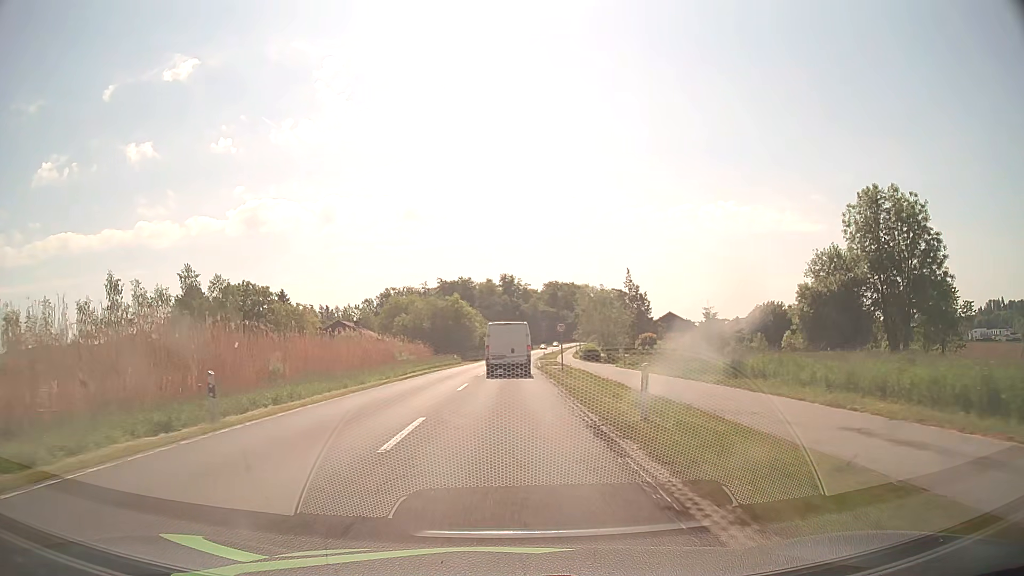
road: secondary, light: Day
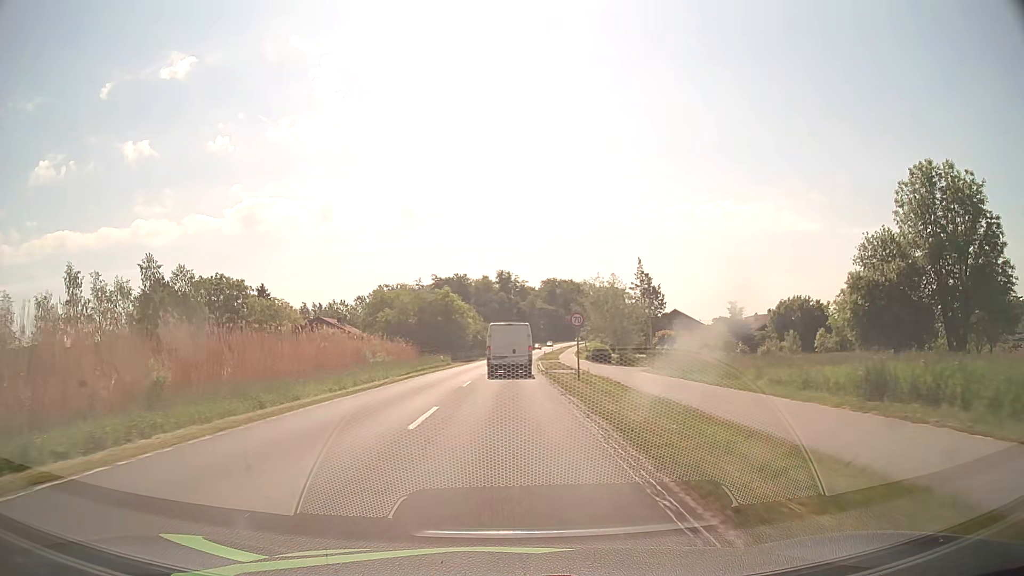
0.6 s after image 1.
(0.0, +9.7) m; 0°
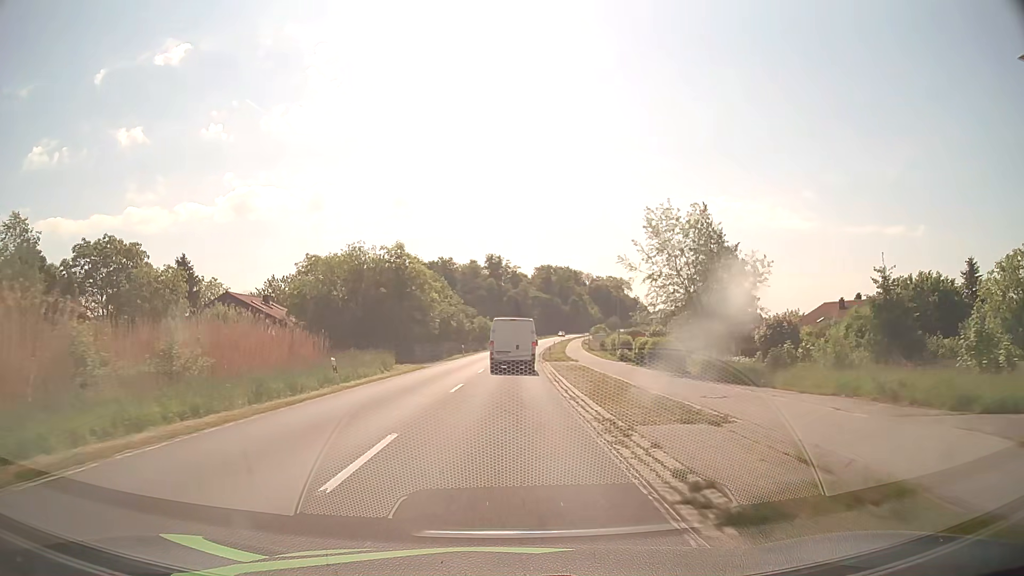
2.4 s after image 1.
(+0.2, +29.5) m; +1°
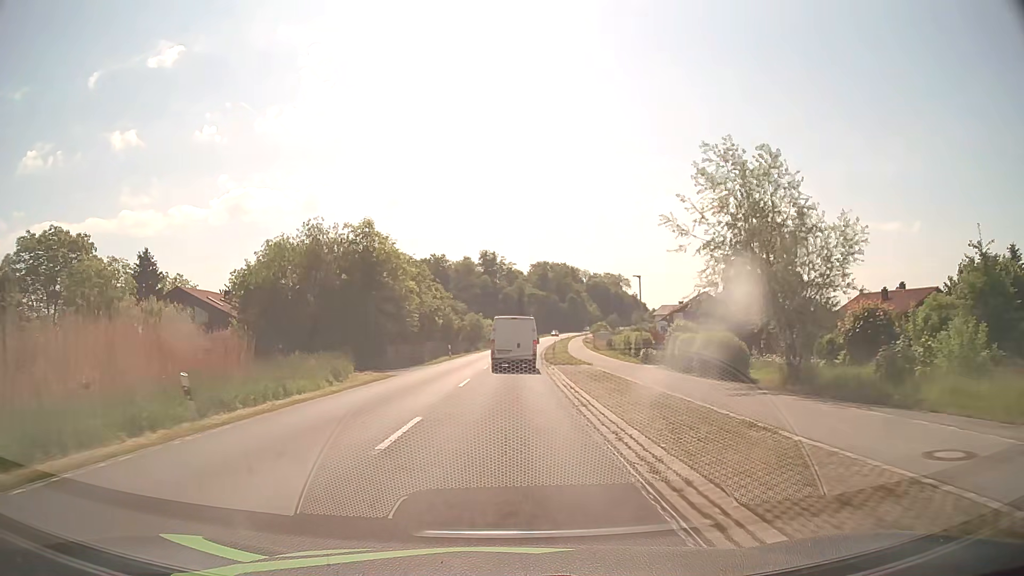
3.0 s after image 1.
(0.0, +9.9) m; +1°
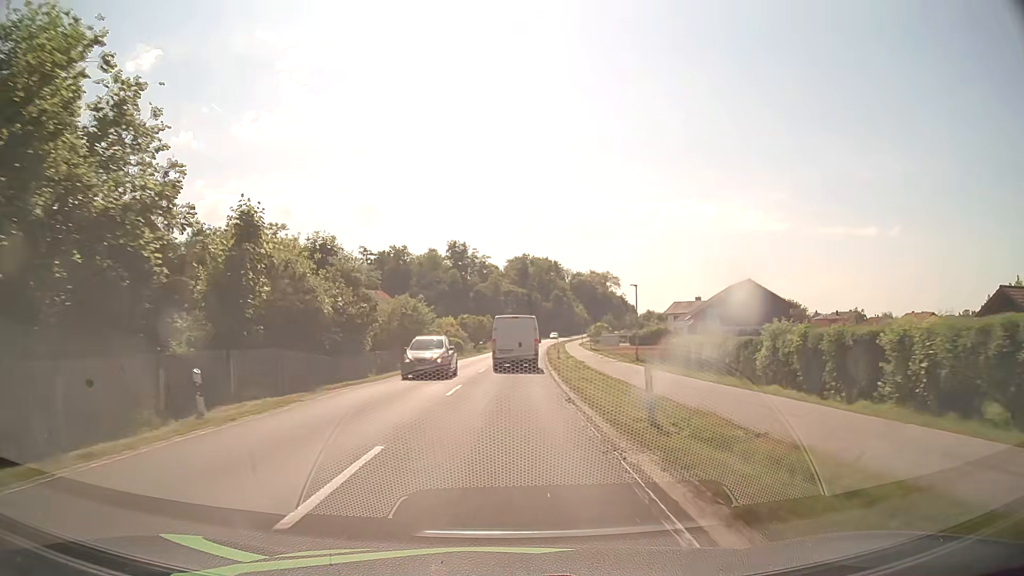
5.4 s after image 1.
(+0.6, +39.8) m; +2°
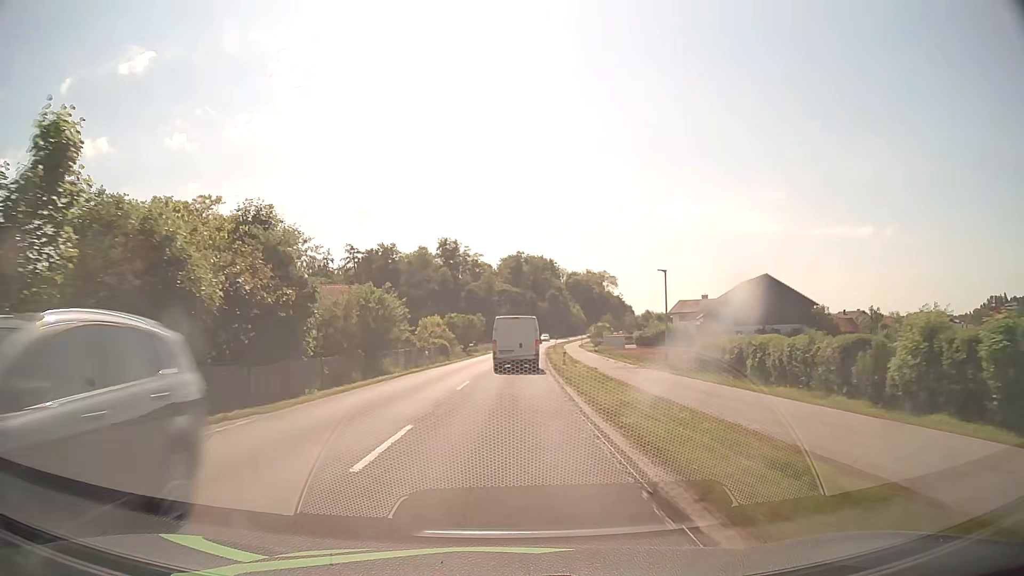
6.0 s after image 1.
(+0.1, +9.8) m; +1°
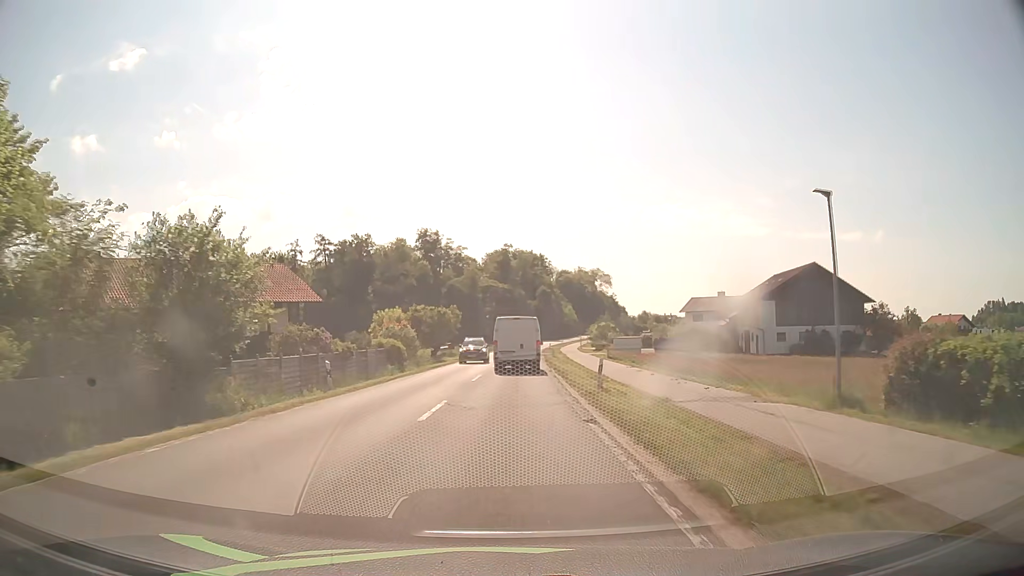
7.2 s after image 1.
(+0.2, +19.5) m; +1°
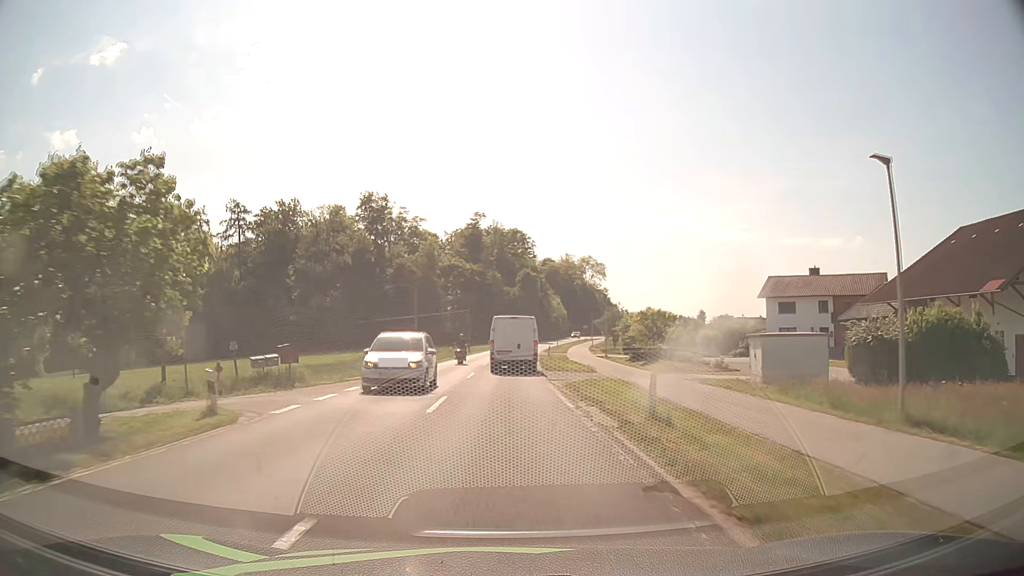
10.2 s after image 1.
(+0.9, +47.4) m; +2°
